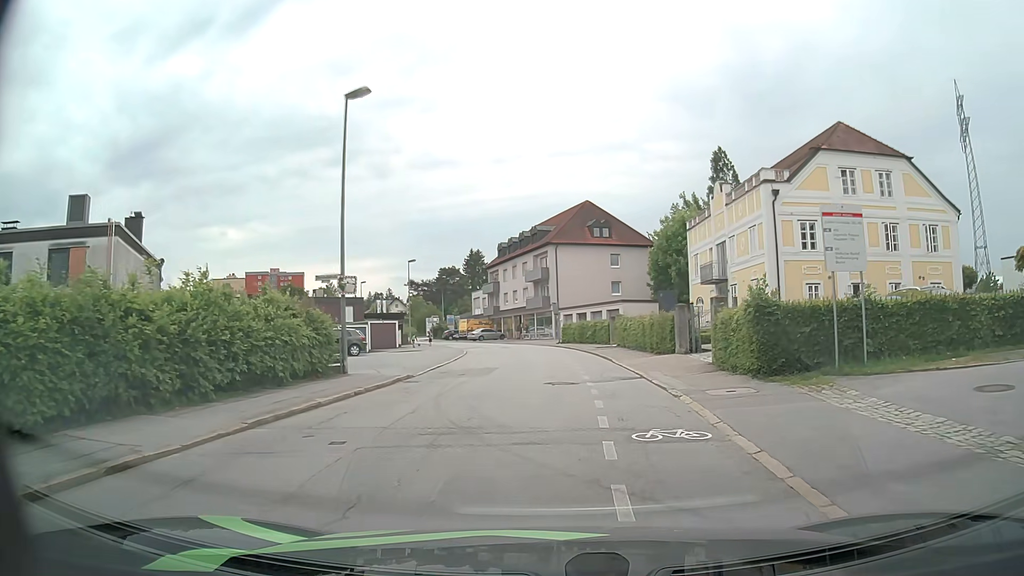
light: Day
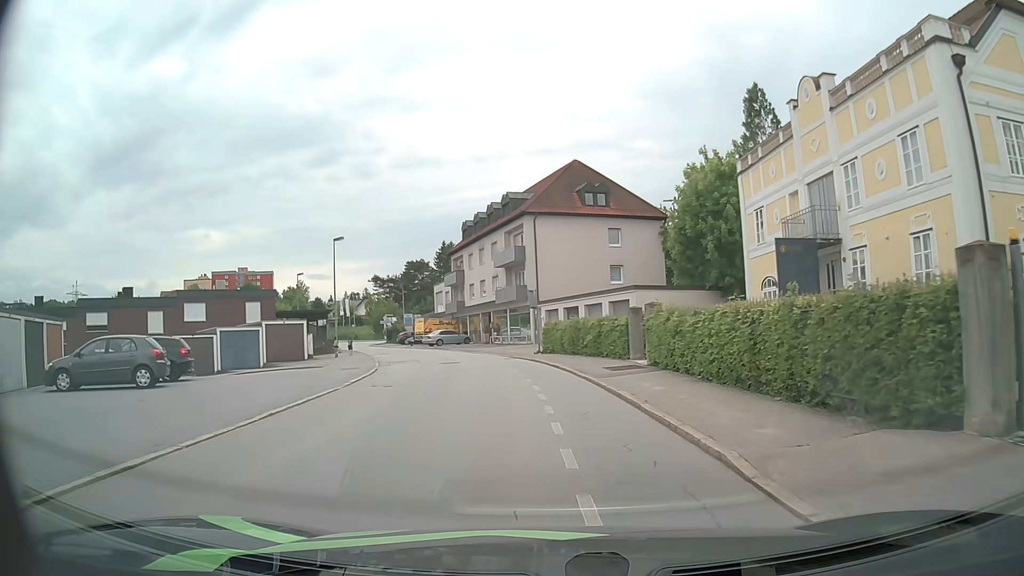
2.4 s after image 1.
(+0.1, +18.1) m; +1°
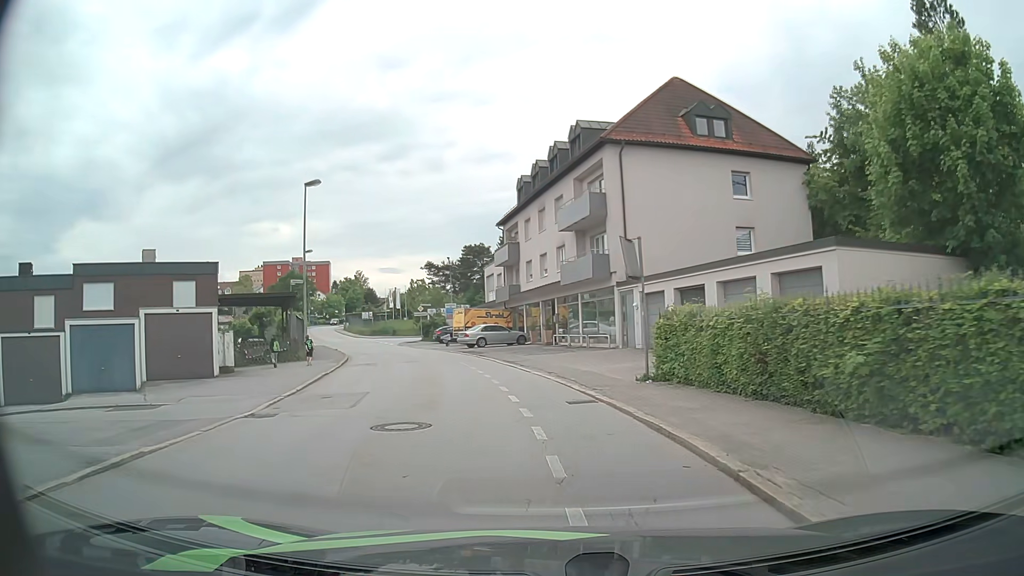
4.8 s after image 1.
(-1.0, +18.3) m; -7°
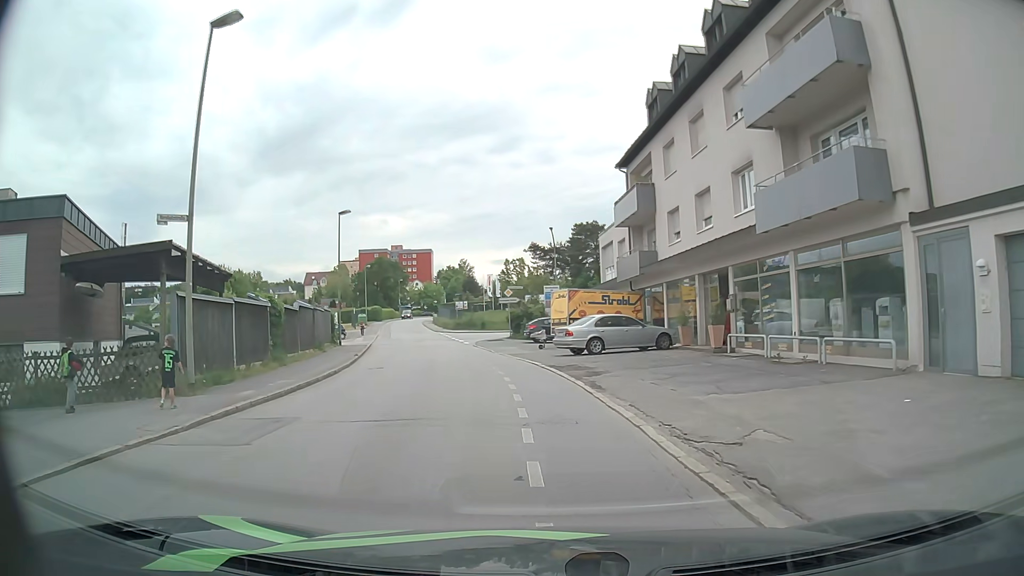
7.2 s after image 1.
(-1.4, +18.2) m; -9°
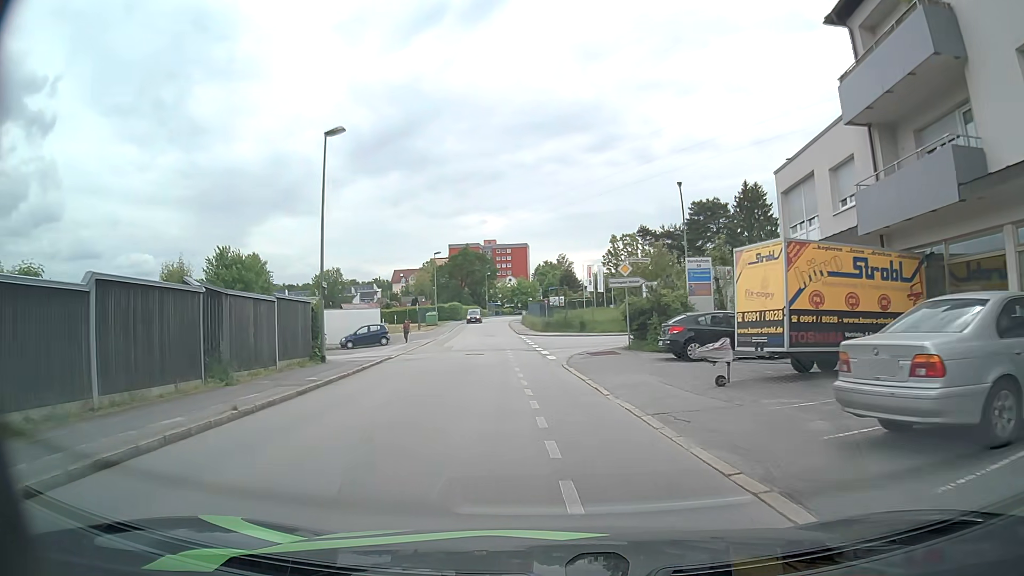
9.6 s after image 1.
(-1.6, +18.7) m; -9°
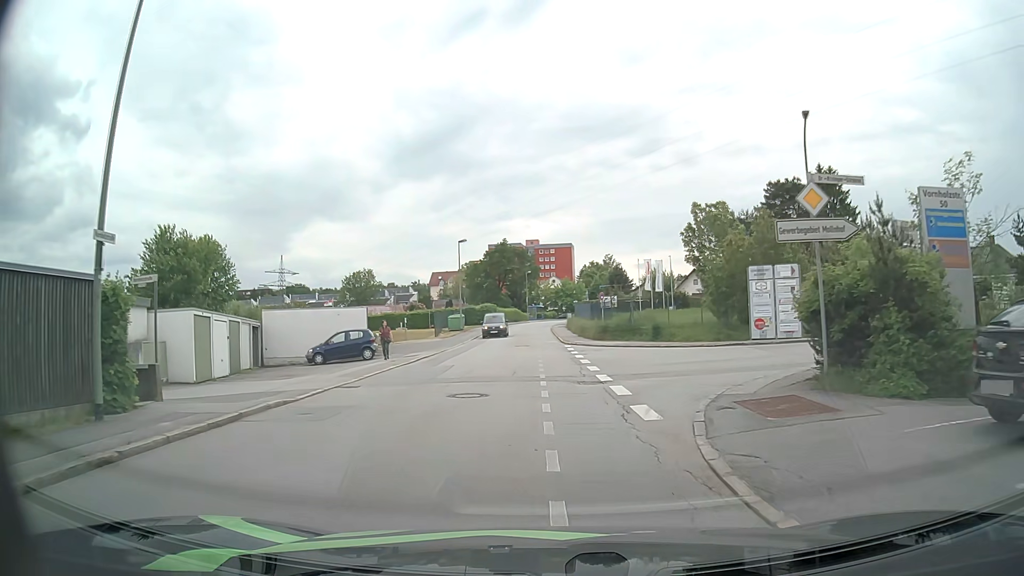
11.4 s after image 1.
(-0.5, +14.7) m; -4°
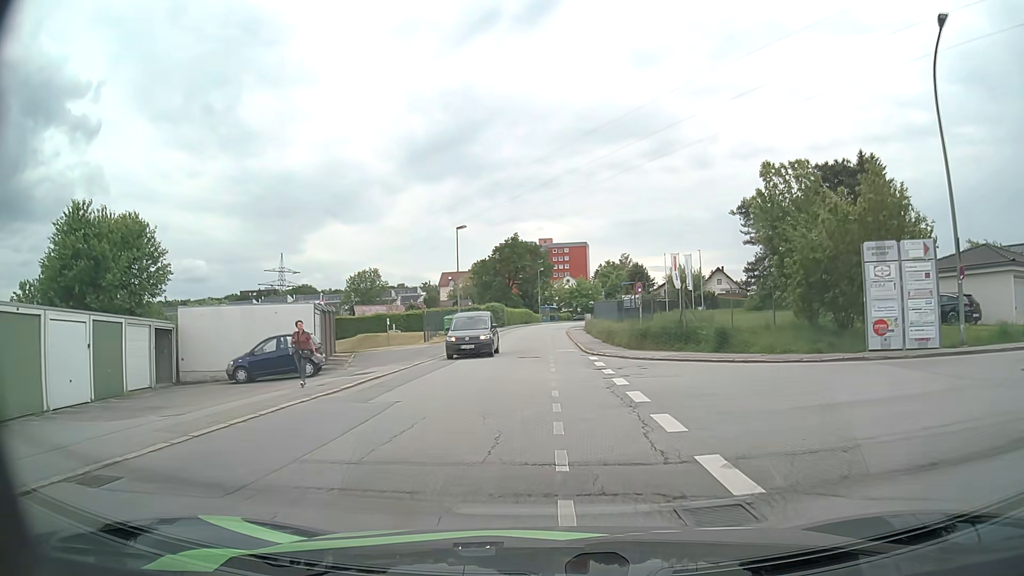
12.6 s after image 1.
(-0.1, +10.0) m; -1°
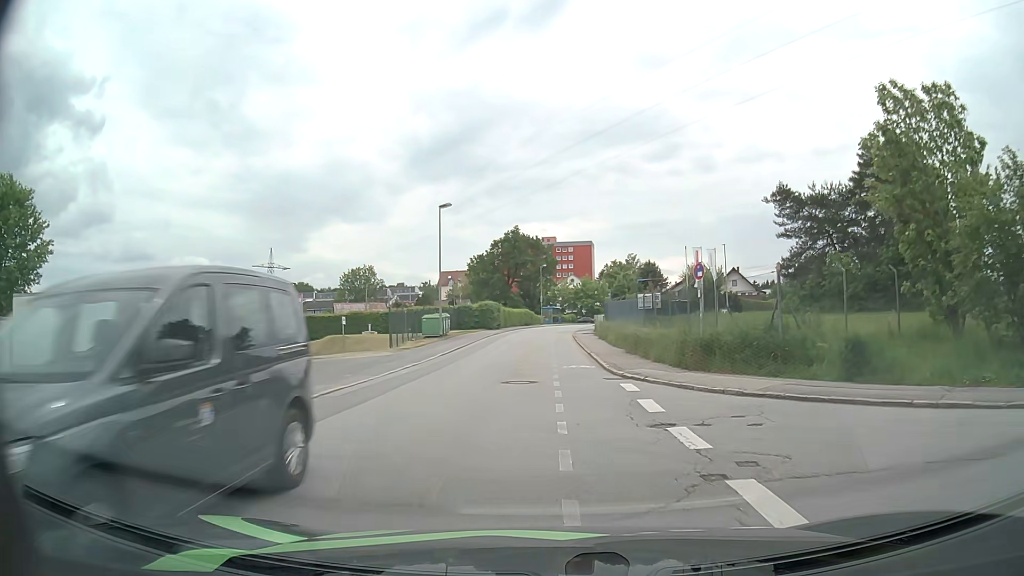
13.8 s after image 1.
(-0.1, +10.0) m; 0°
(0, +10) (0, +20) (0, +30) (-1, +40) (-1, +50) (0, +60) (+1, +70) (+2, +80) (+3, +90) (+6, +99) m
